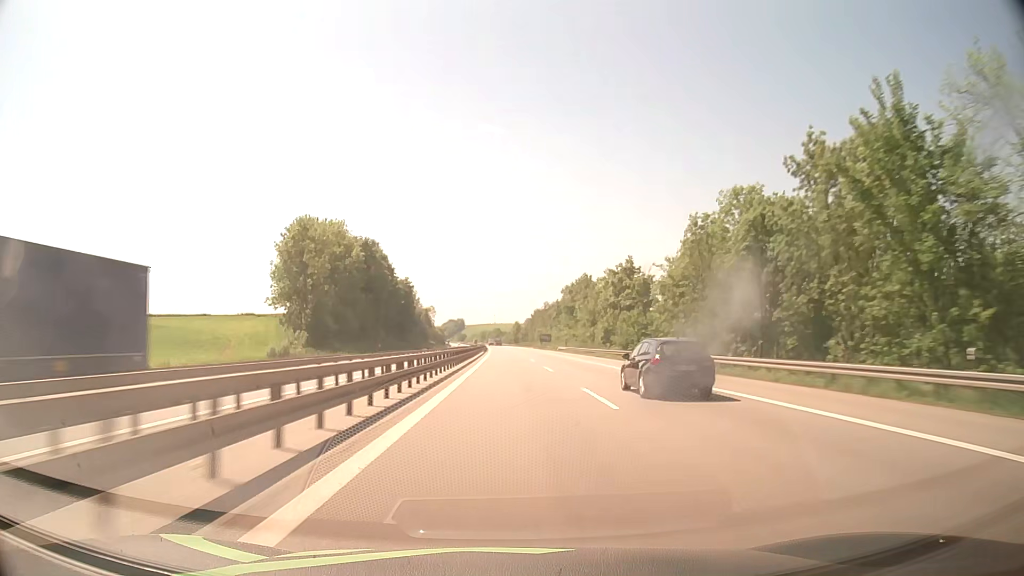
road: motorway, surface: asphalt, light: Day
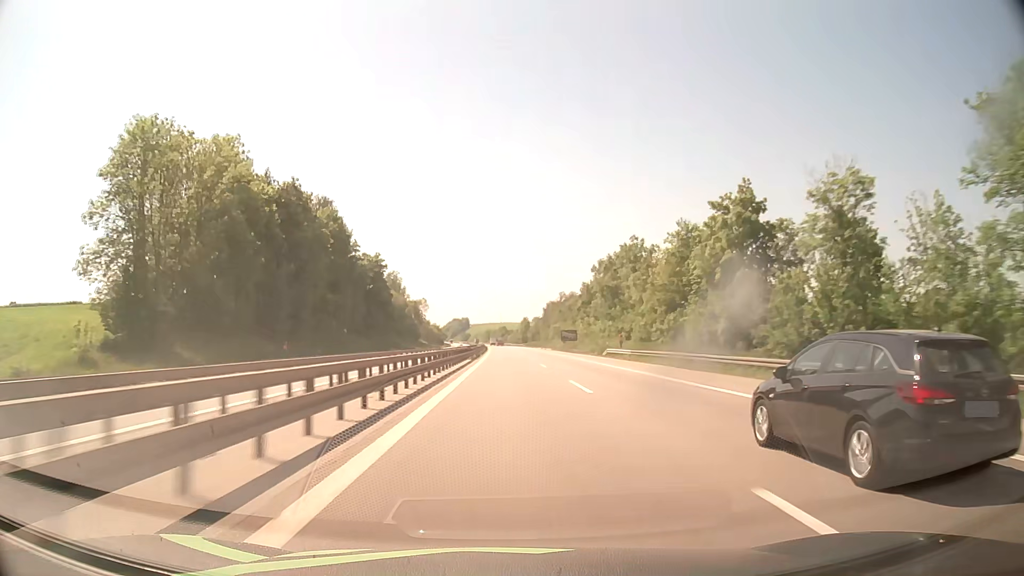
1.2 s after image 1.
(-0.2, +50.7) m; -1°
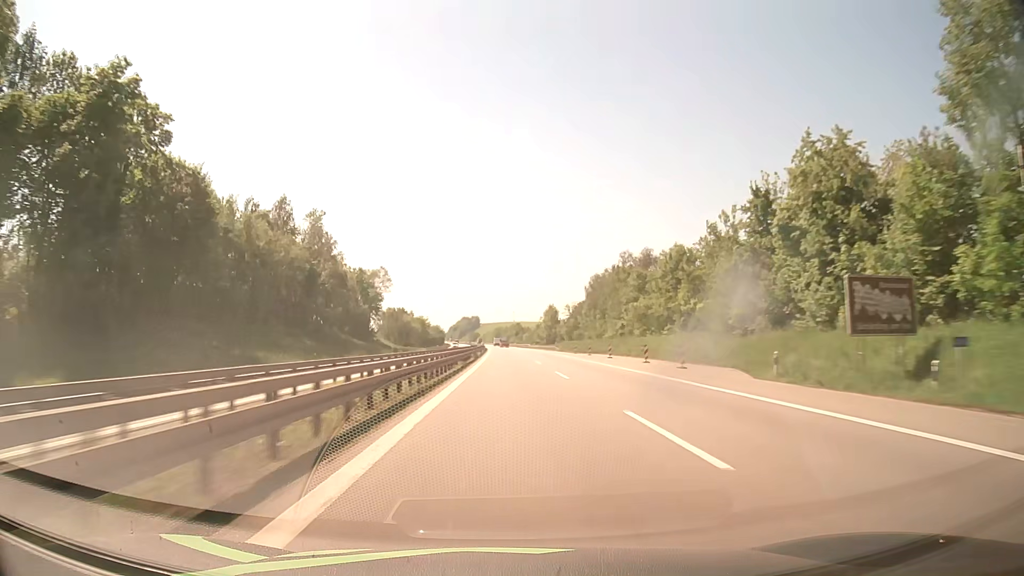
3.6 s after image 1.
(-1.1, +101.6) m; -1°
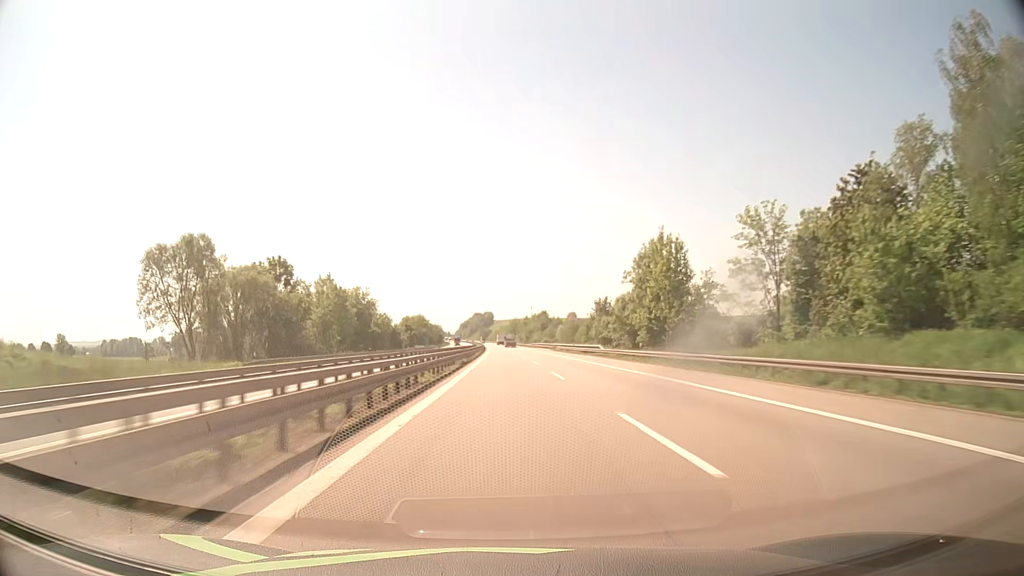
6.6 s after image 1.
(-1.4, +127.0) m; -1°
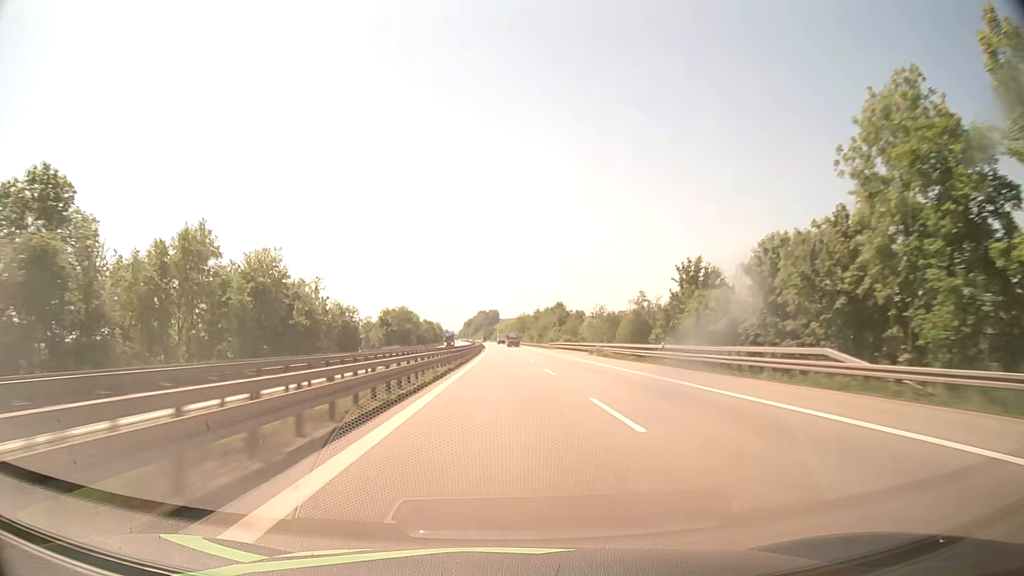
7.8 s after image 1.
(-0.2, +50.9) m; 0°
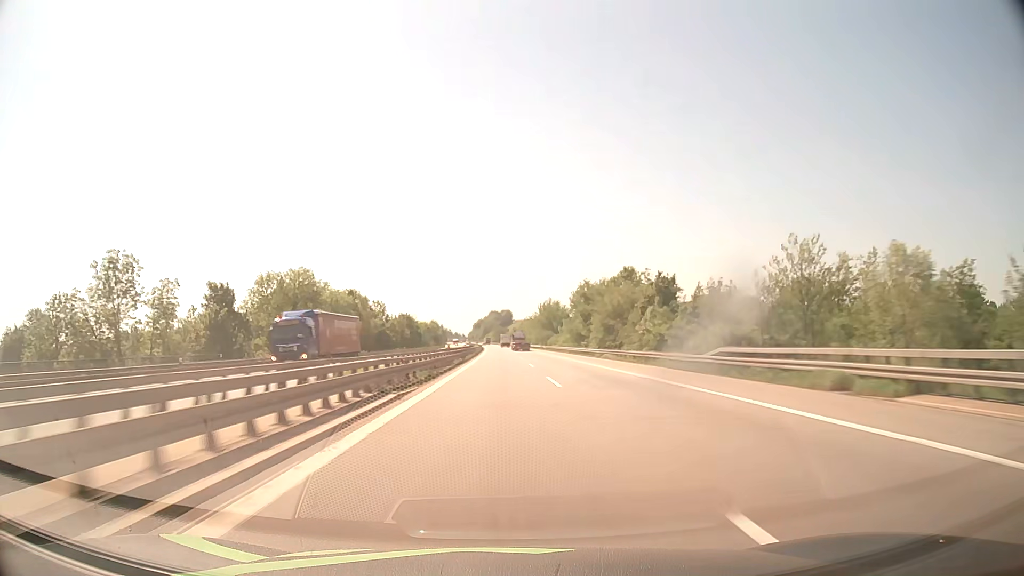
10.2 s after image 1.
(-0.9, +101.7) m; -1°
(0, +10) (0, +20) (0, +30) (0, +40) (0, +50) (-1, +60) (-1, +70) (-1, +80) (-1, +90) (-1, +100) m
